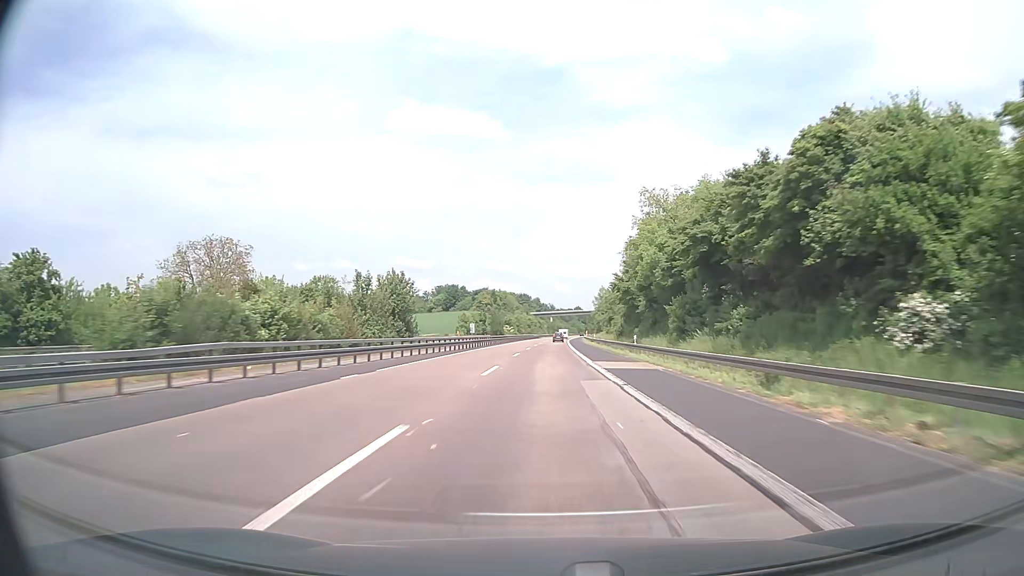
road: motorway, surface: asphalt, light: Day
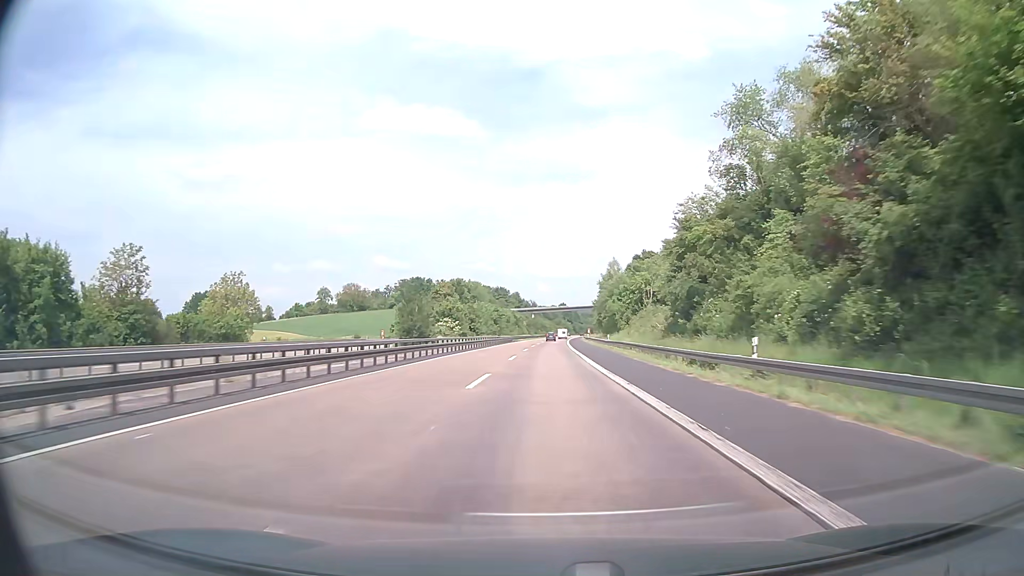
(+0.9, +76.1) m; +2°
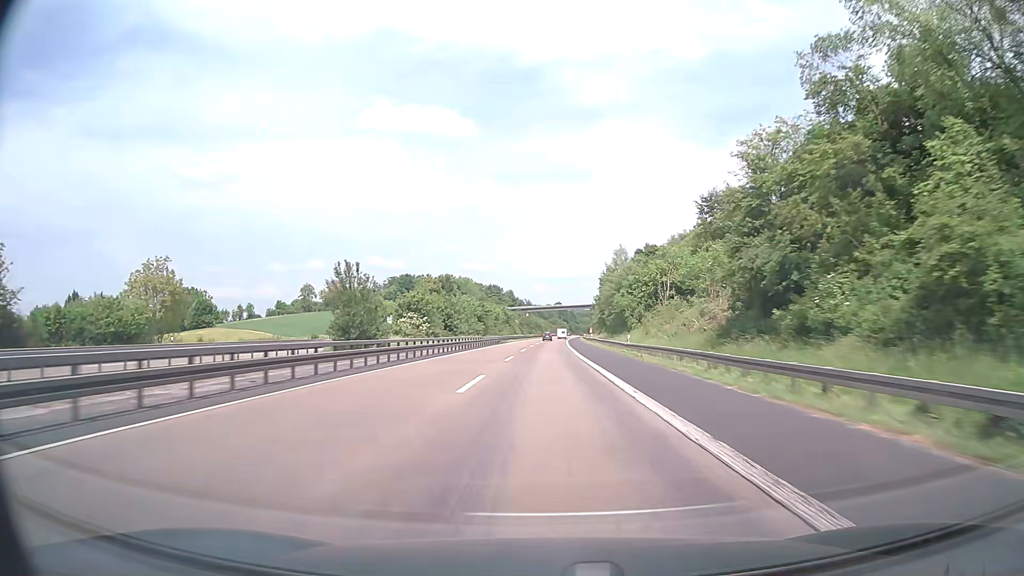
(0.0, +19.0) m; 0°
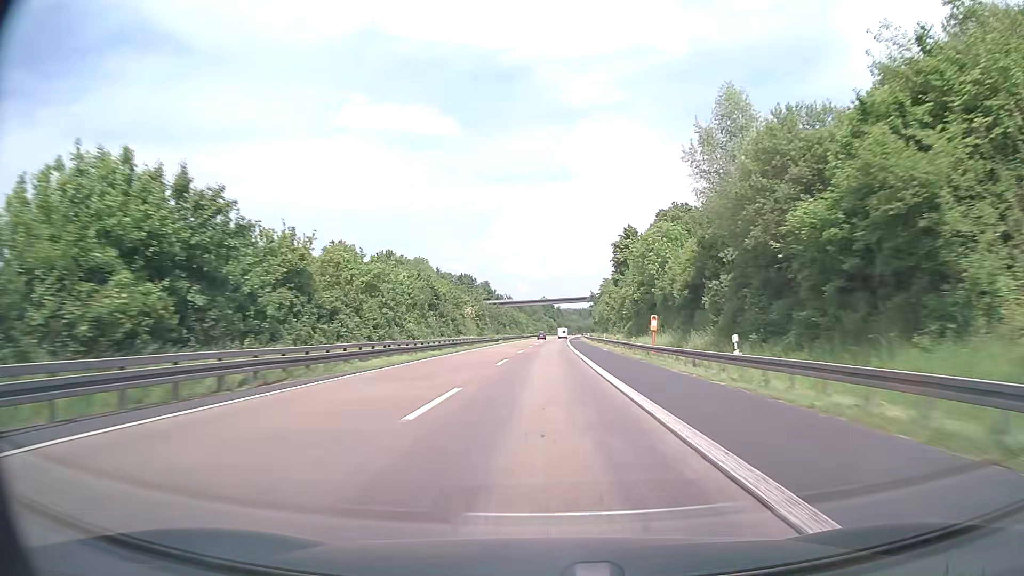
(+1.0, +76.2) m; +1°
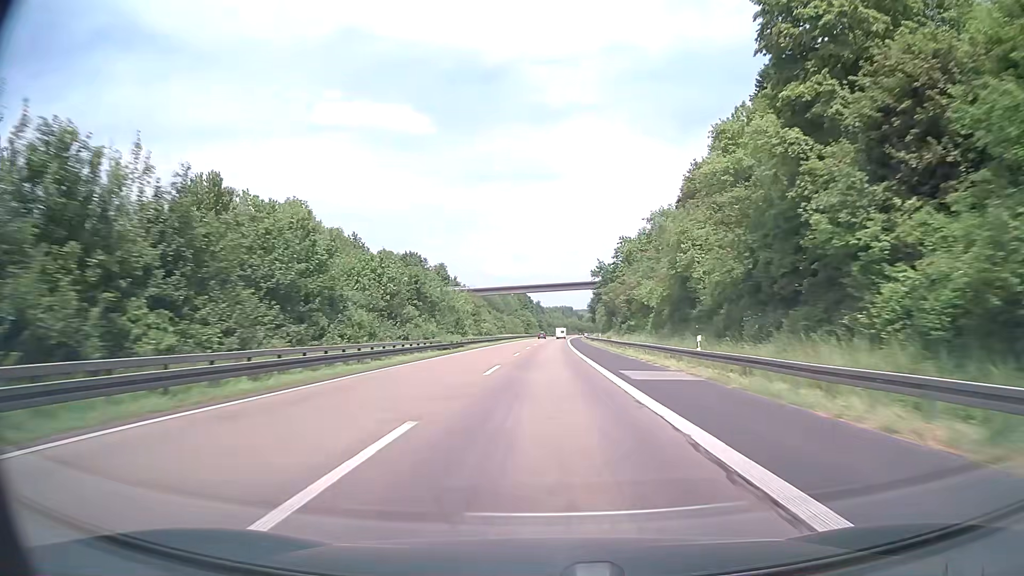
(+1.5, +95.1) m; +2°
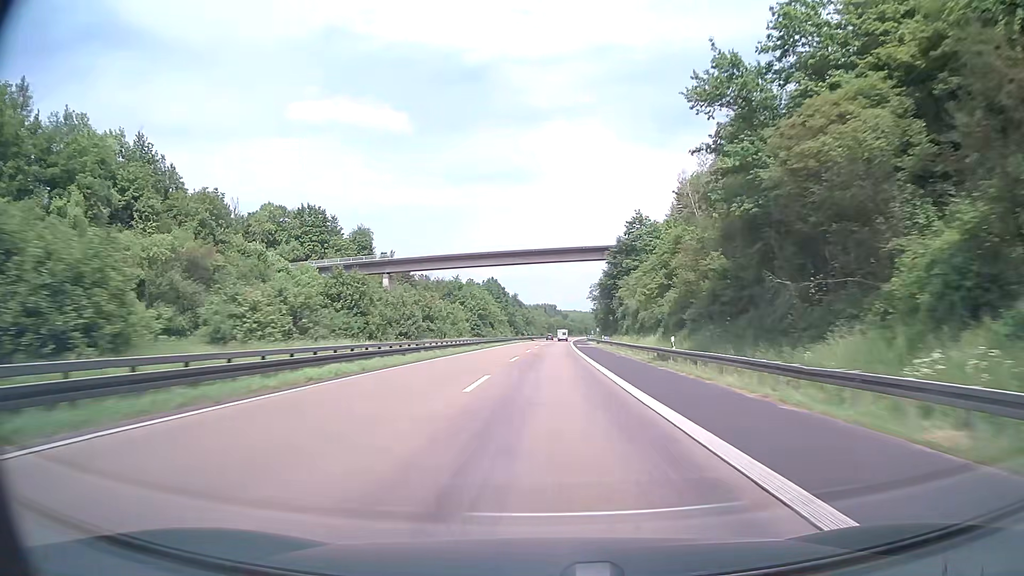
(+1.6, +95.0) m; +2°
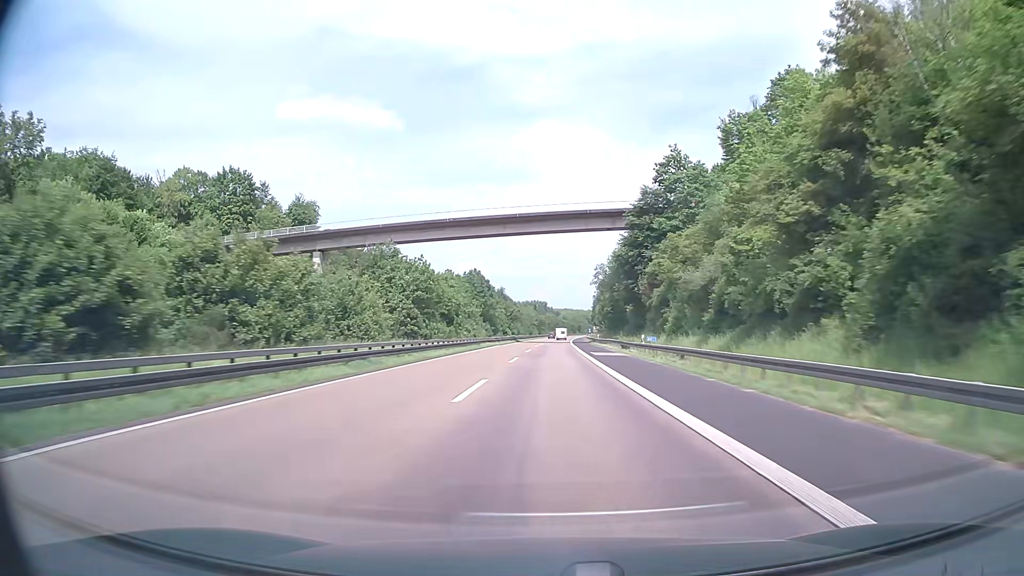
(+0.2, +38.0) m; +1°
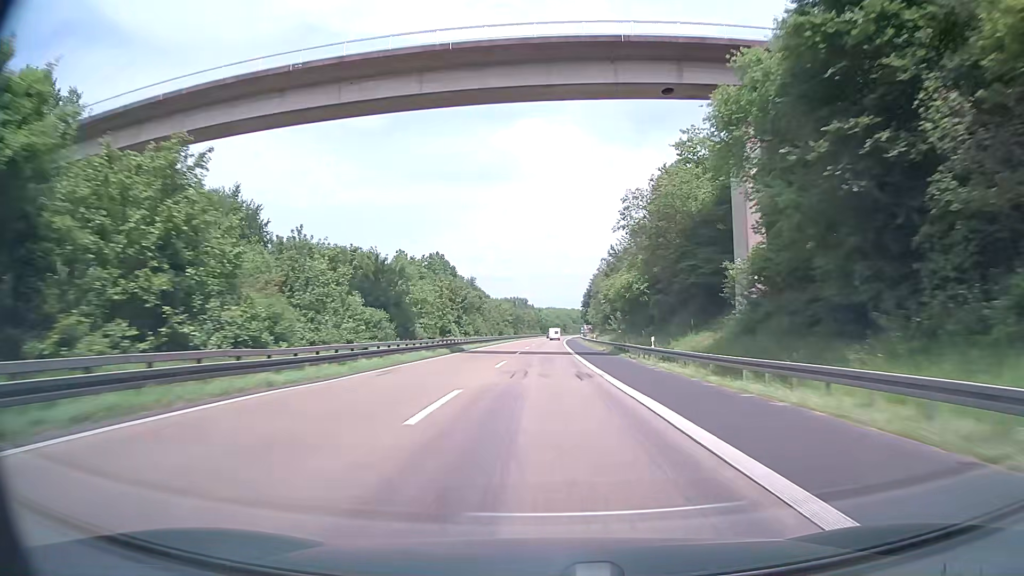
(+0.7, +57.0) m; +2°
(0, +10) (0, +20) (0, +30) (0, +40) (0, +50) (0, +60) (0, +70) (+1, +80) (+1, +90) (+1, +100) m
